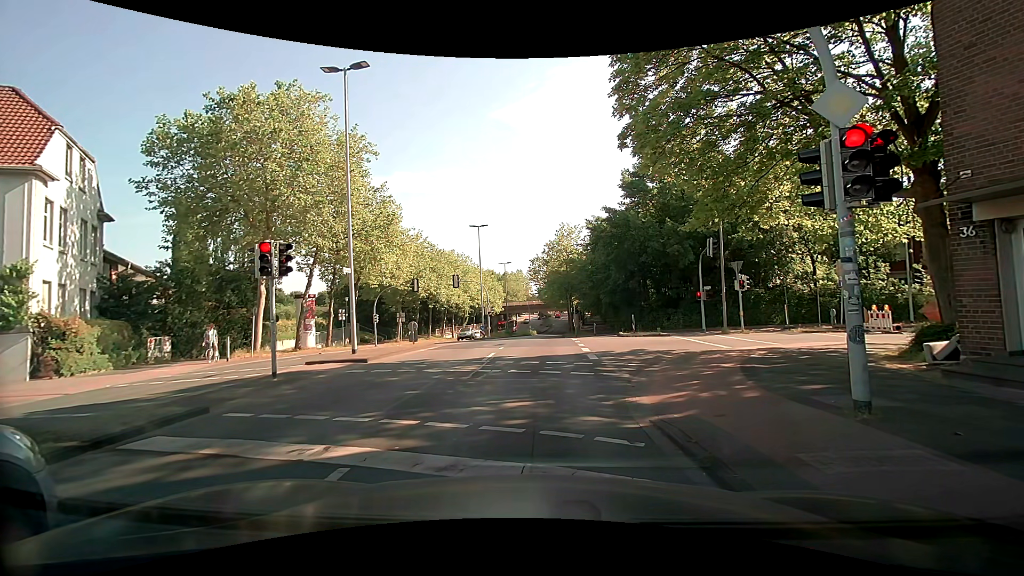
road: tertiary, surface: asphalt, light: Day
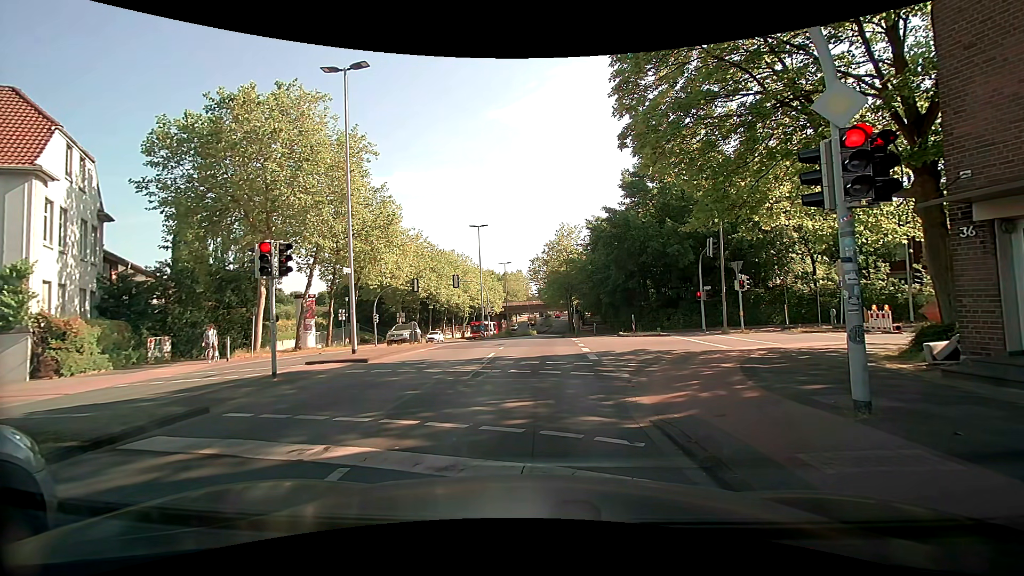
(0.0, 0.0) m; 0°
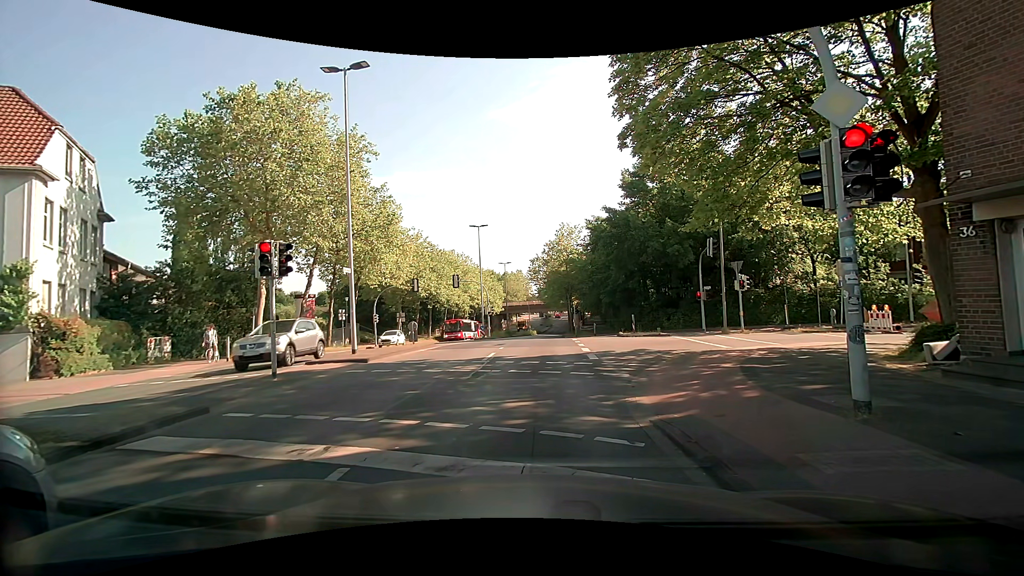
(0.0, 0.0) m; 0°
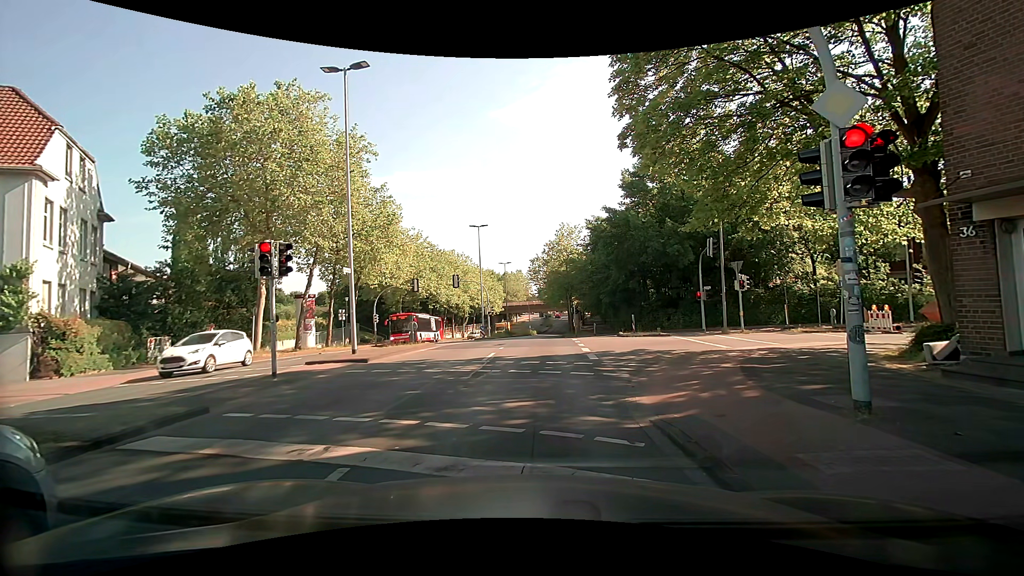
(0.0, 0.0) m; 0°
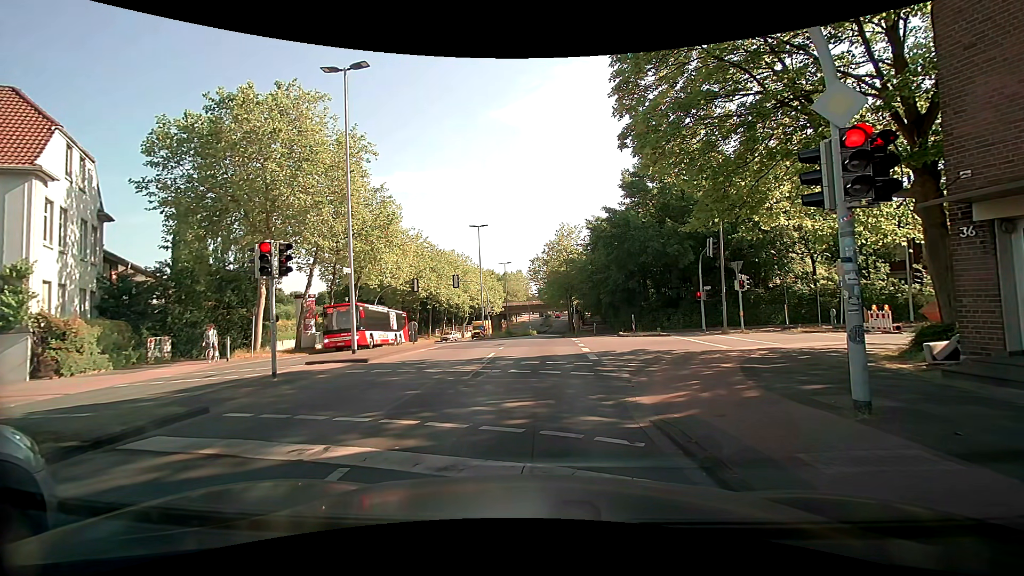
(0.0, 0.0) m; 0°
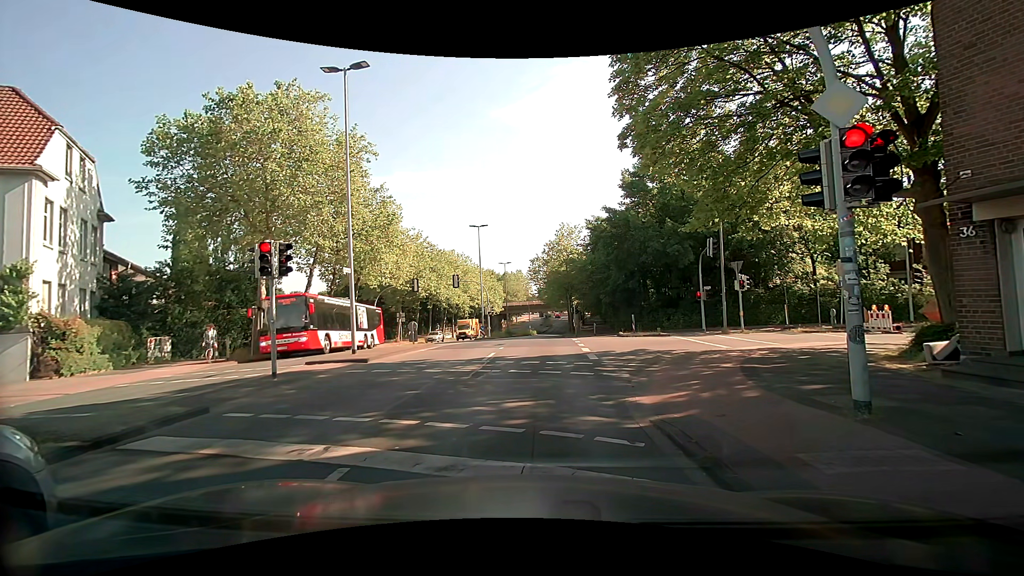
(0.0, 0.0) m; 0°
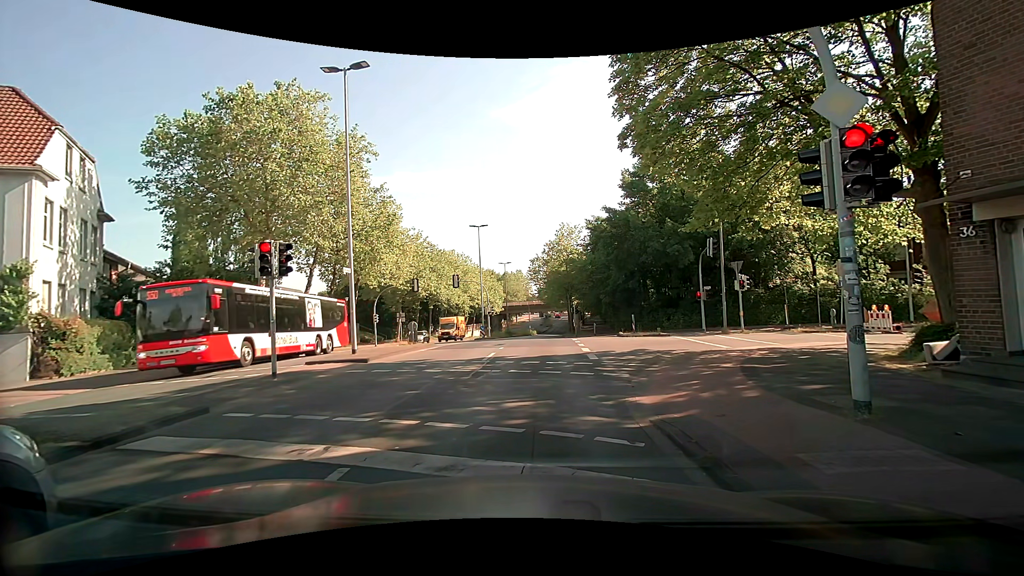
(0.0, 0.0) m; 0°
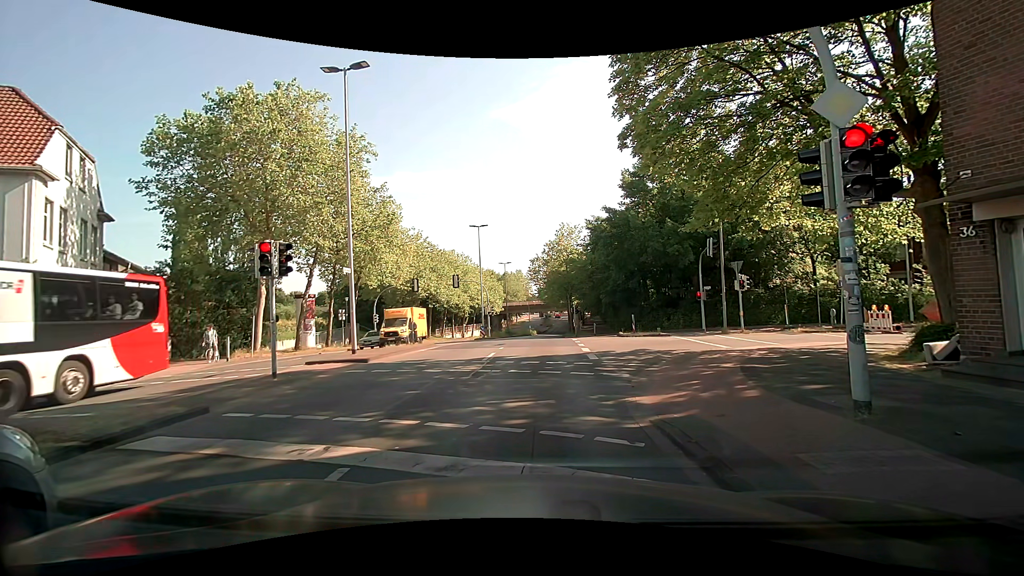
(0.0, 0.0) m; 0°
